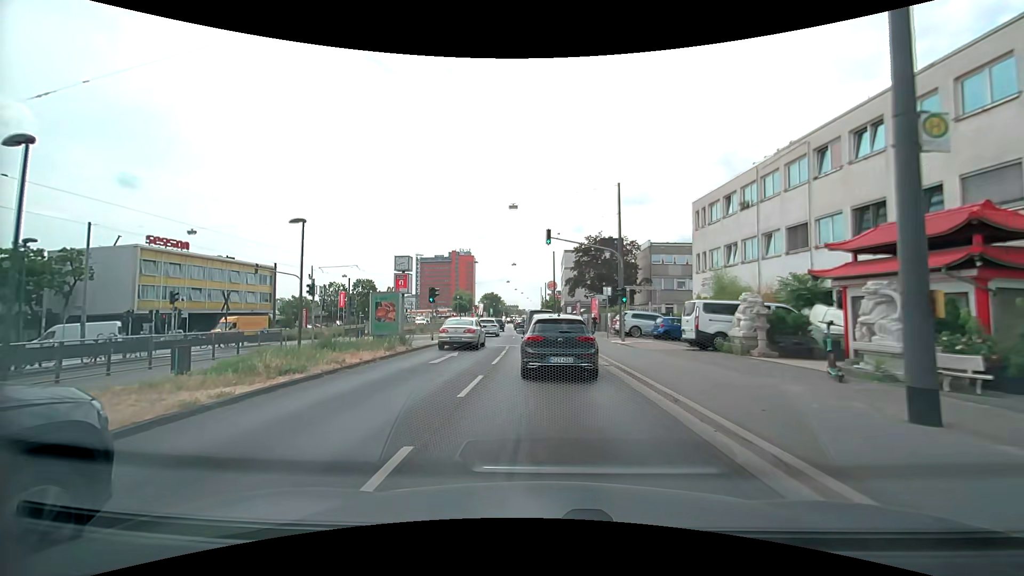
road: primary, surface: asphalt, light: Day
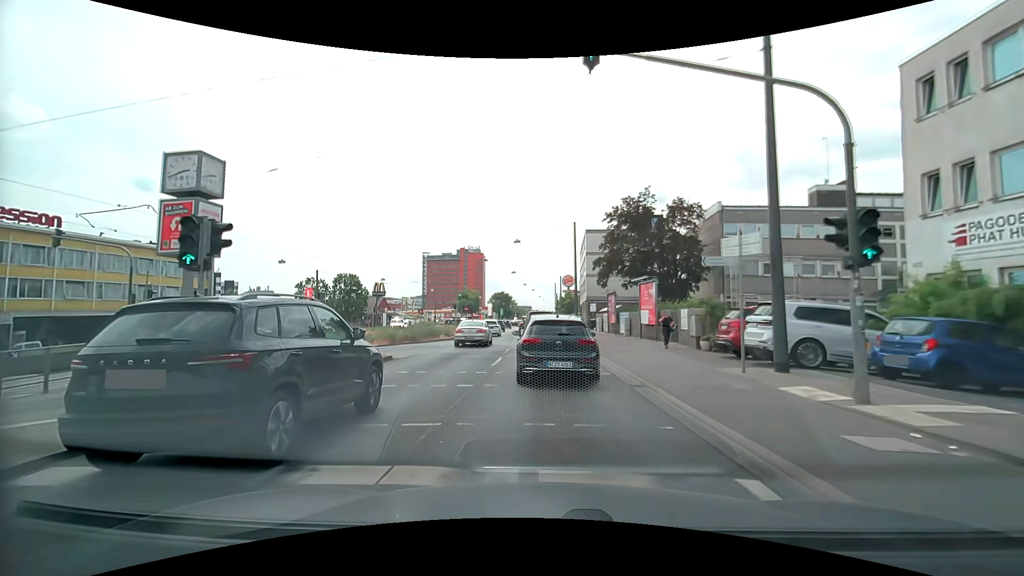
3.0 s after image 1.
(-0.2, +21.1) m; -1°
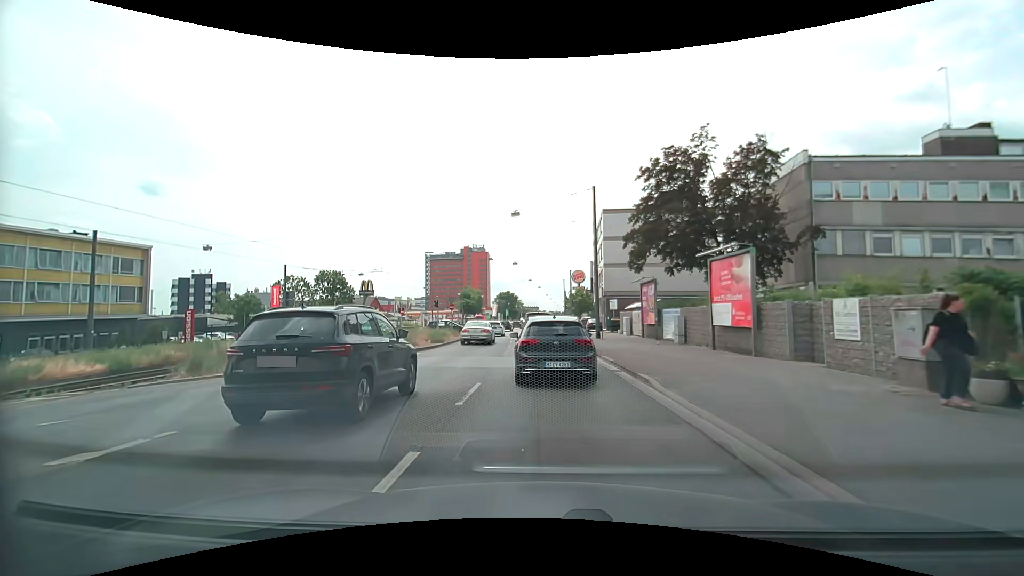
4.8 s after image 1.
(-0.1, +12.9) m; -1°
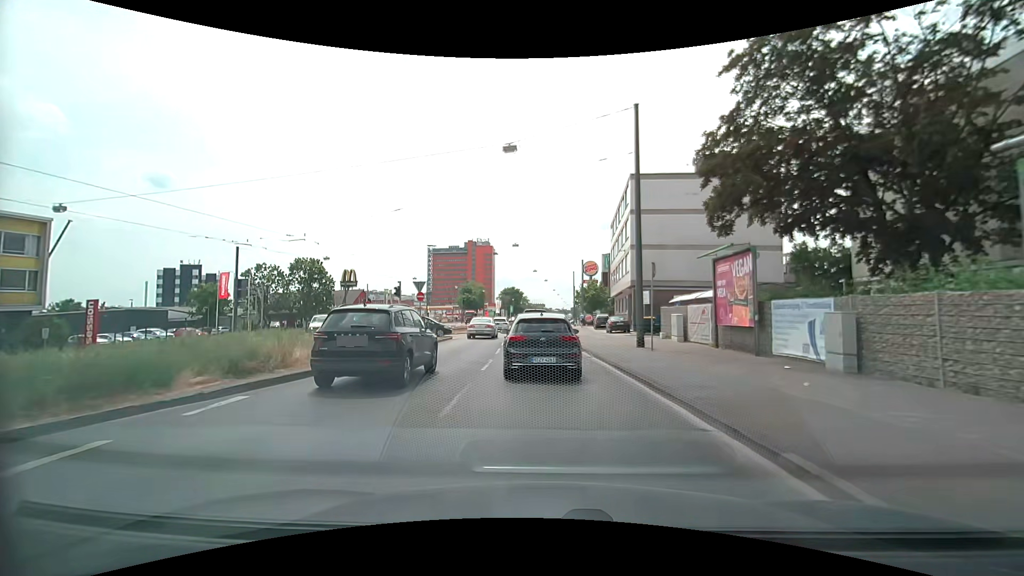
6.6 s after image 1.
(-0.2, +13.2) m; -1°
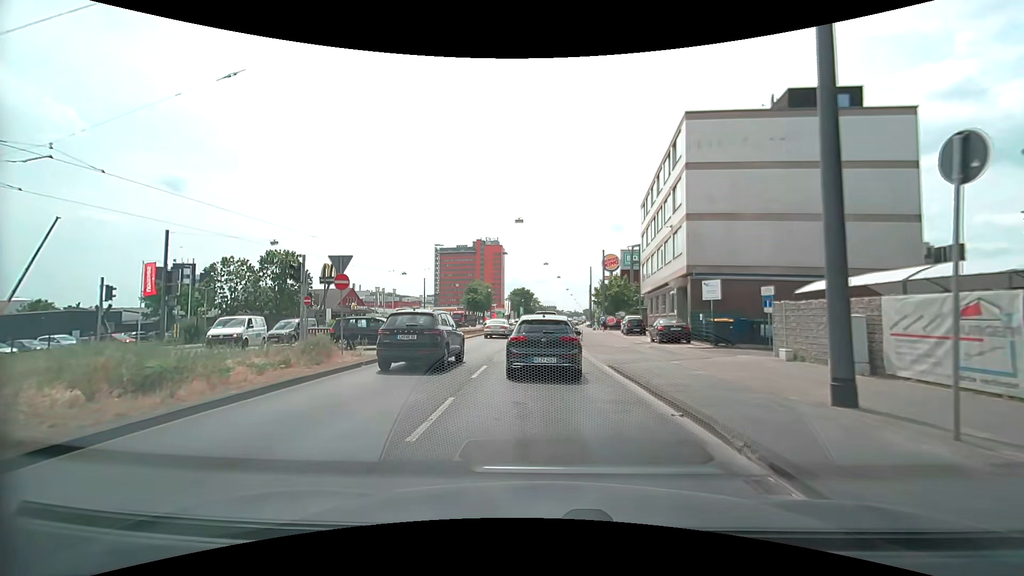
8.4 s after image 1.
(-0.2, +13.5) m; -2°
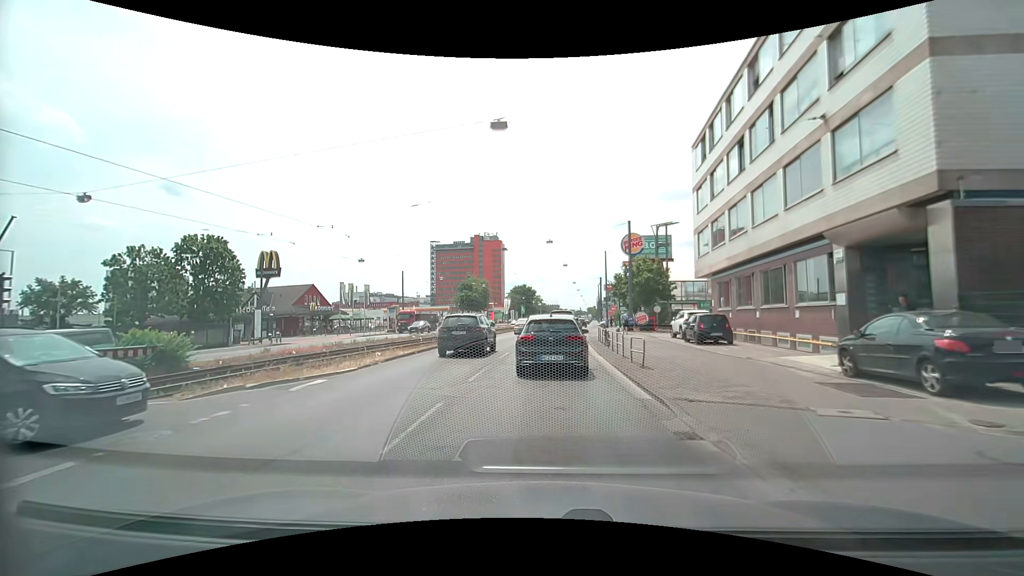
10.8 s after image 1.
(0.0, +18.4) m; 0°
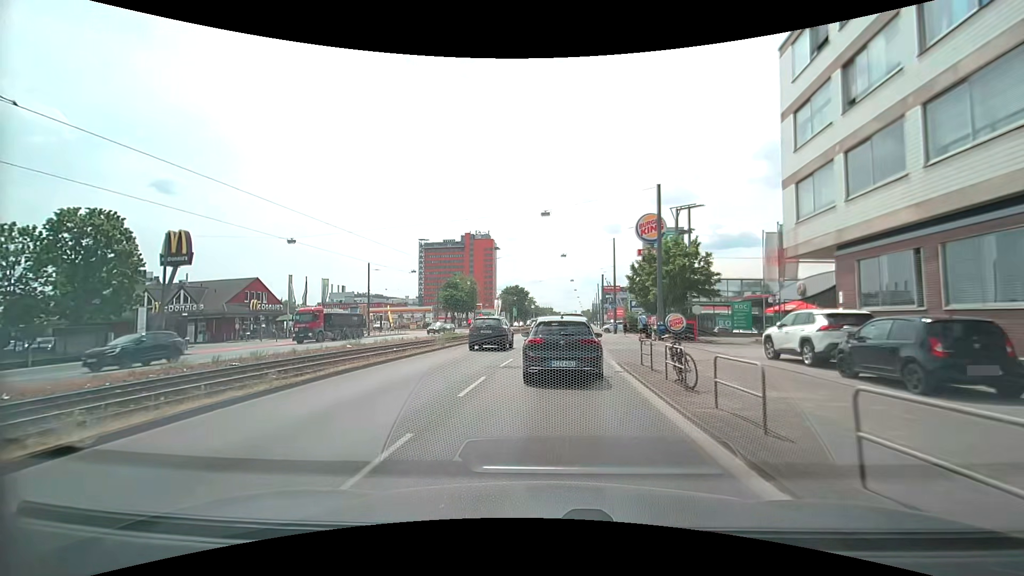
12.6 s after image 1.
(0.0, +14.3) m; +1°
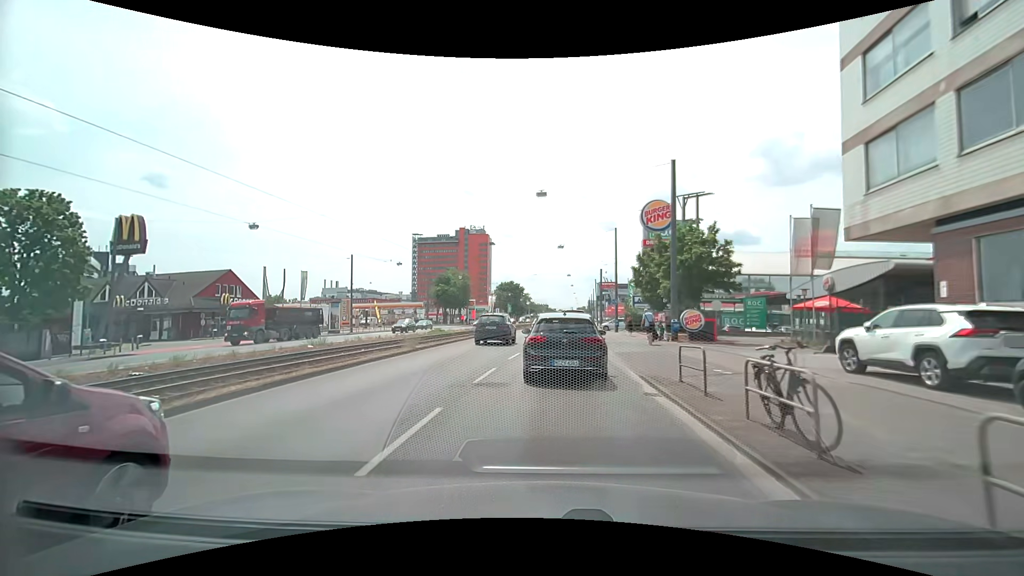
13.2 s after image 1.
(0.0, +4.7) m; 0°
